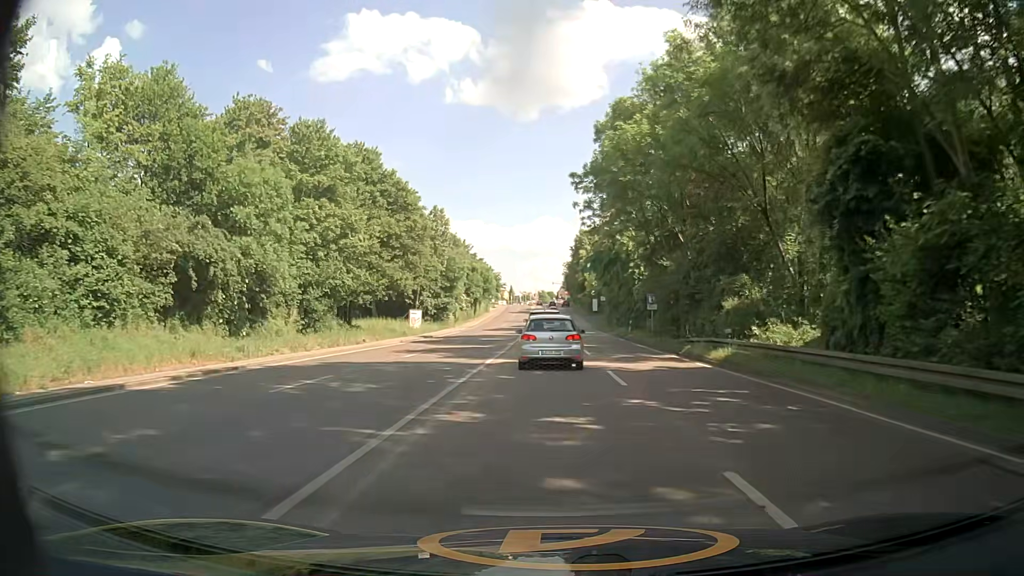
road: primary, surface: asphalt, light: Day
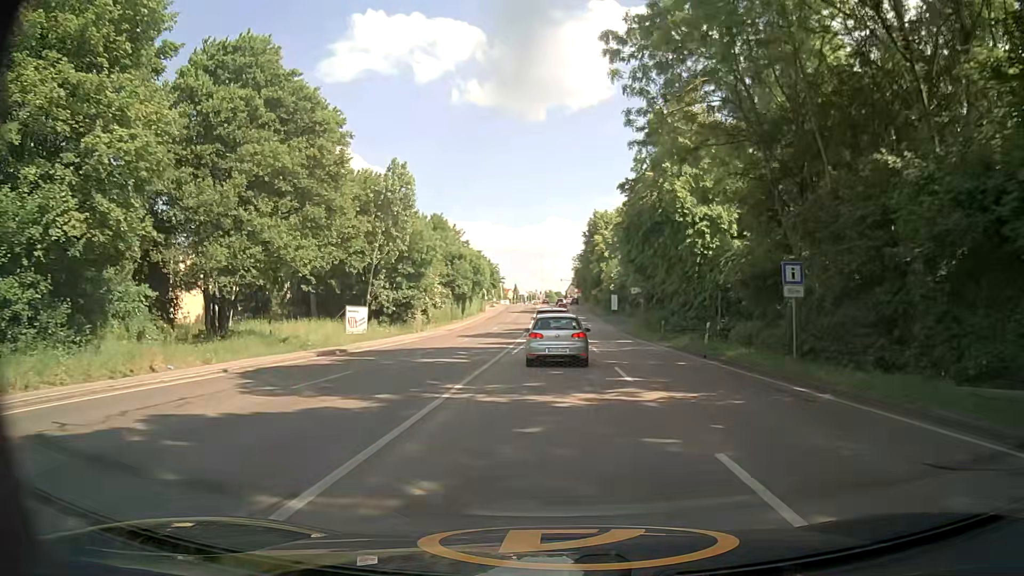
(-0.2, +23.2) m; -1°
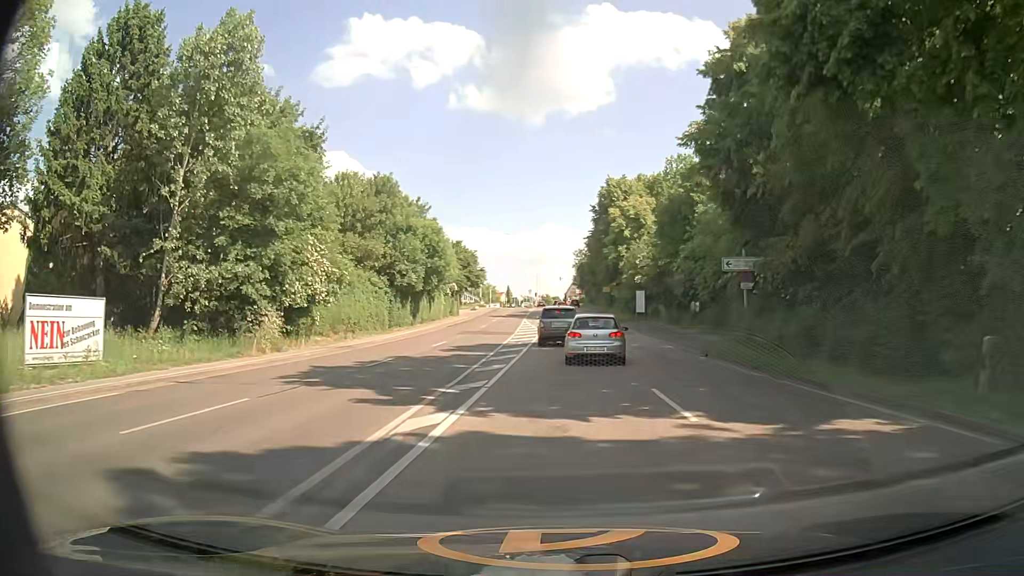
(+0.3, +29.7) m; 0°
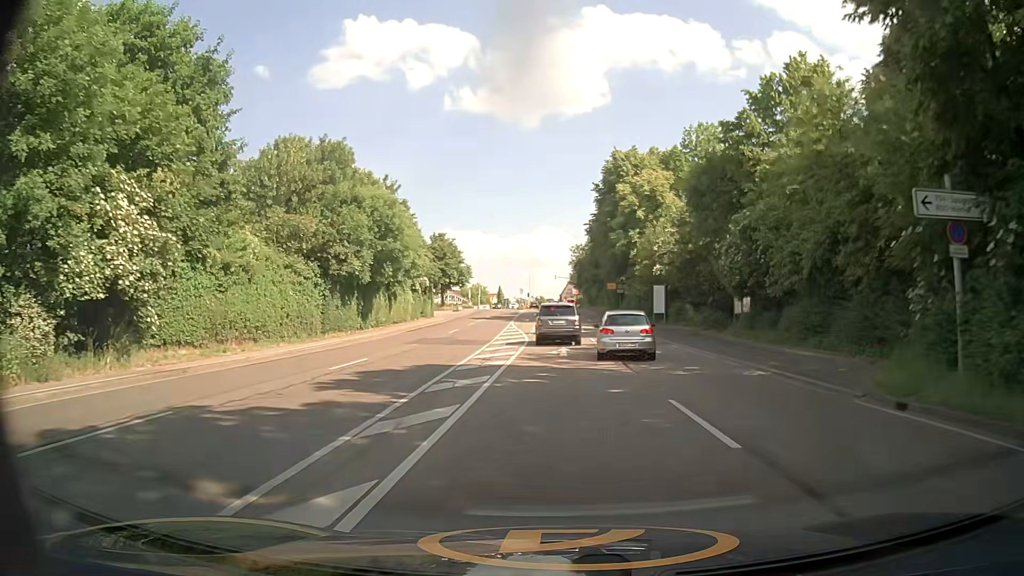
(+0.1, +14.1) m; +1°
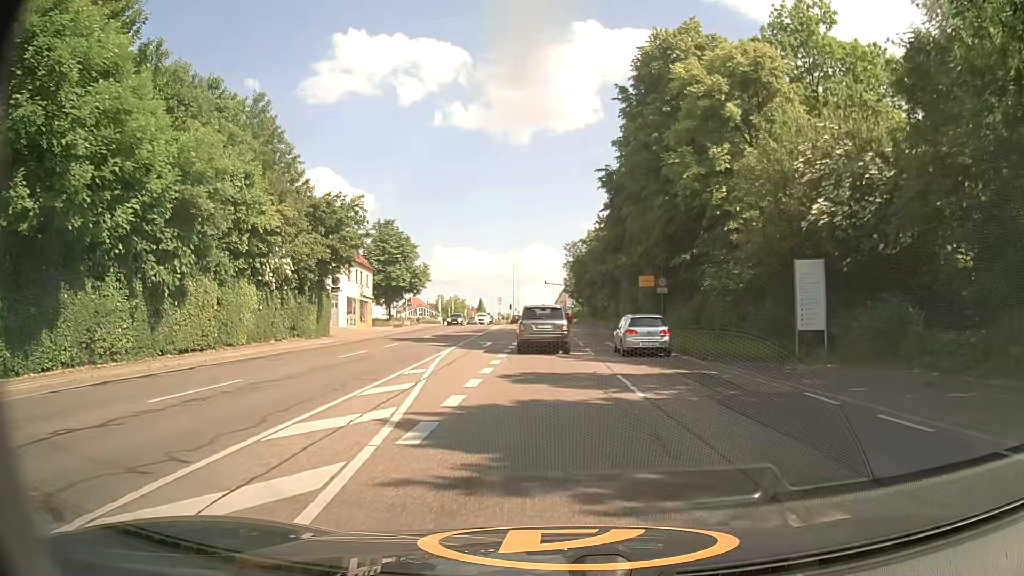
(+0.3, +30.9) m; +1°
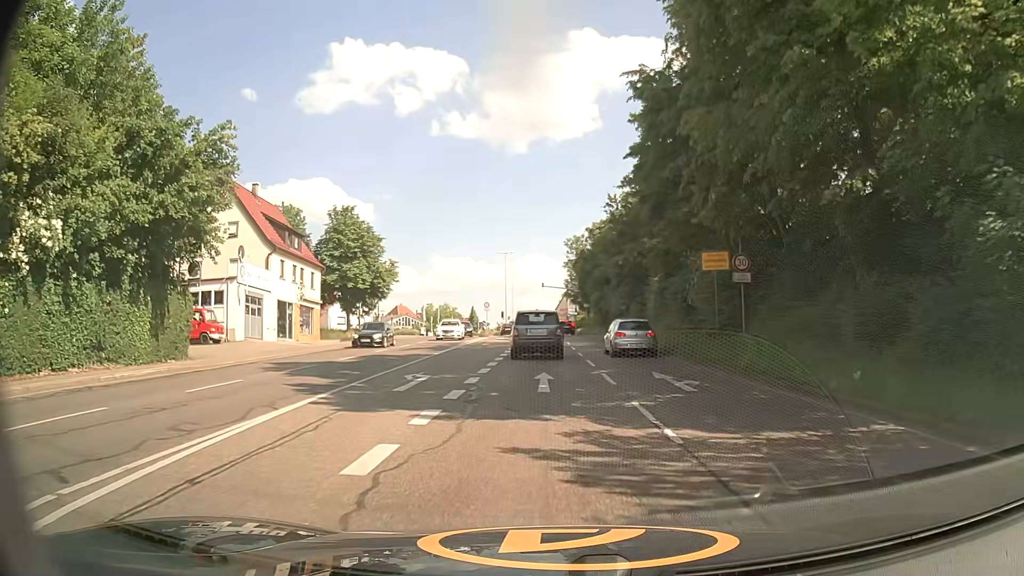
(+0.1, +16.6) m; 0°
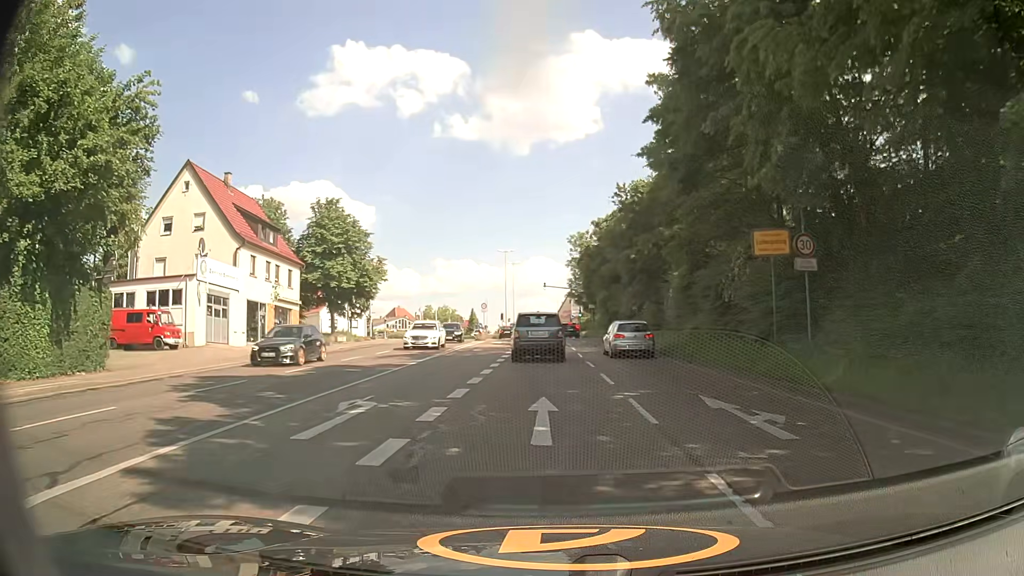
(-0.1, +5.6) m; 0°
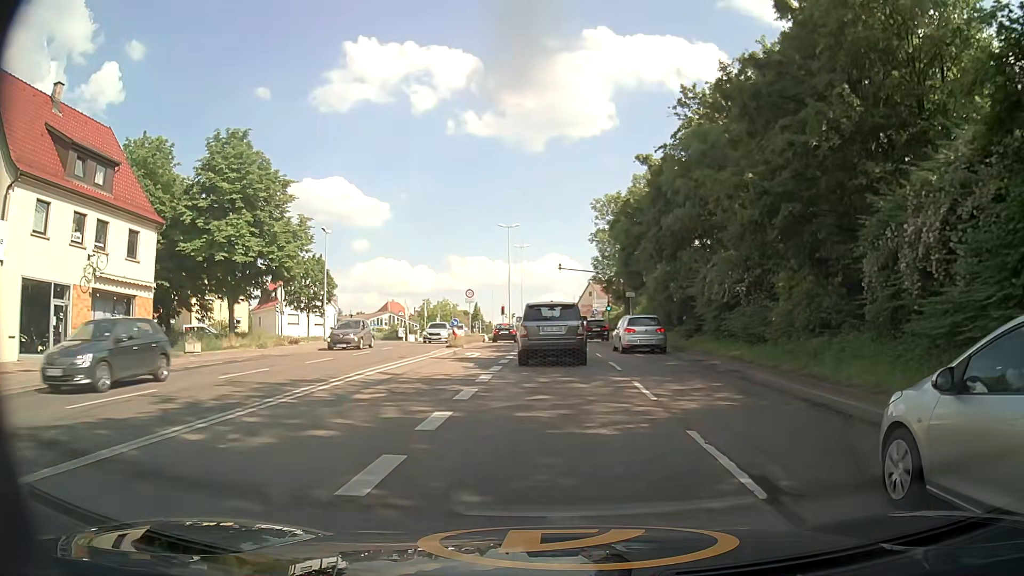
(-0.3, +22.4) m; -1°
(0, +10) (0, +20) (0, +30) (-1, +40) (-1, +50) (-1, +60) (-2, +70) (-2, +80) (-2, +90) (-2, +100) m
